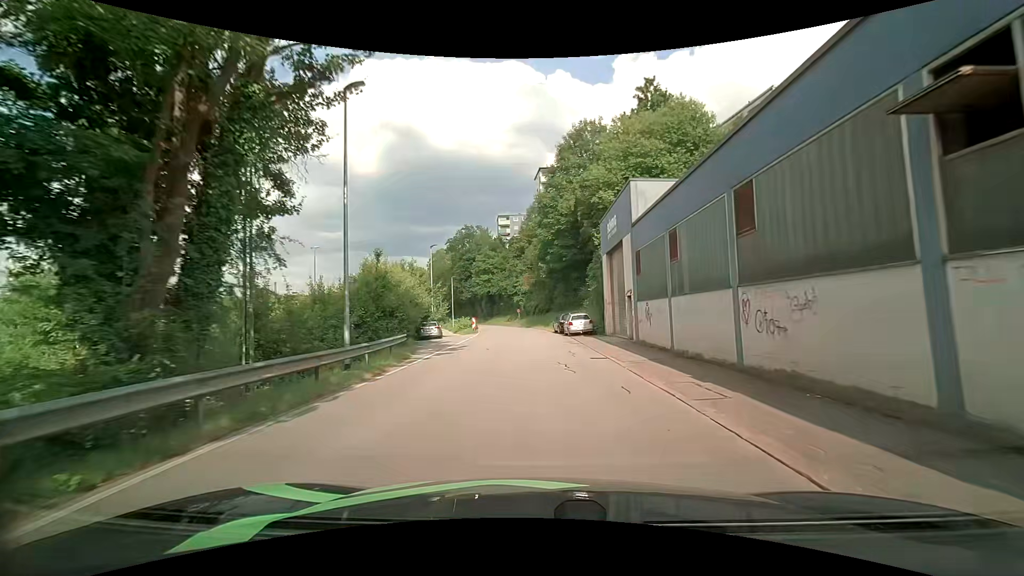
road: residential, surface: asphalt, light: Day
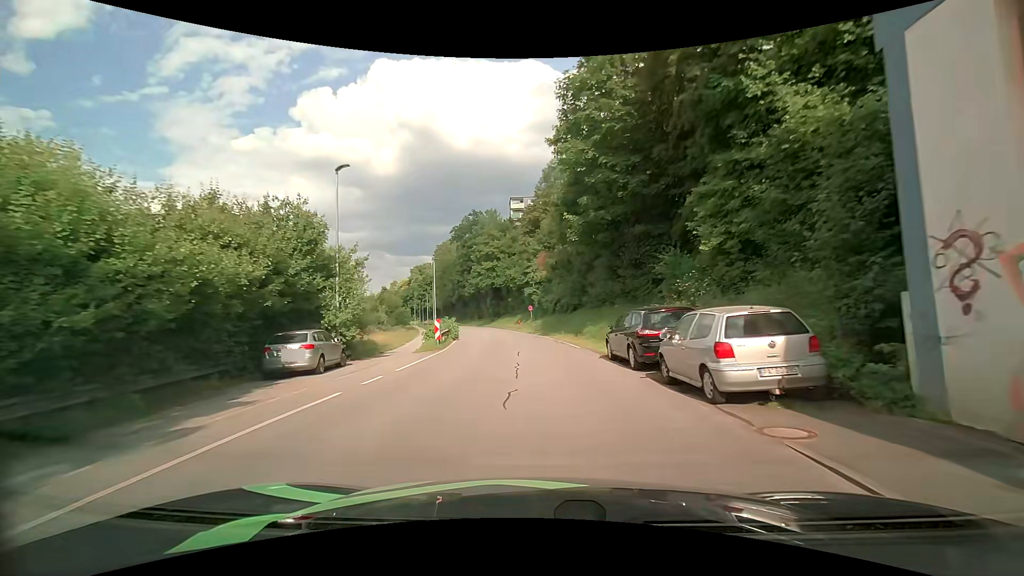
(-0.4, +23.9) m; -3°
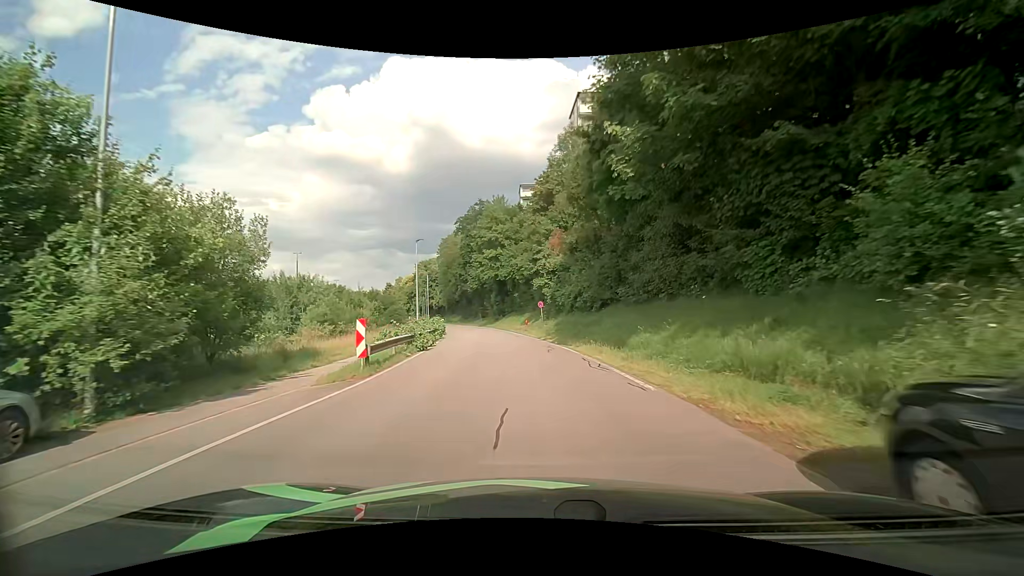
(-0.1, +12.0) m; -1°
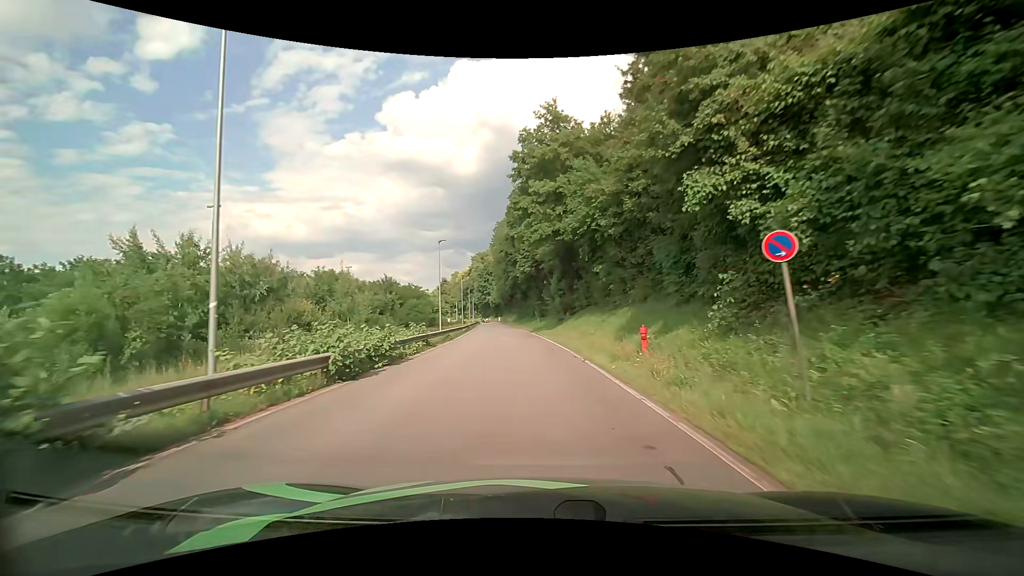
(-2.0, +31.2) m; -8°
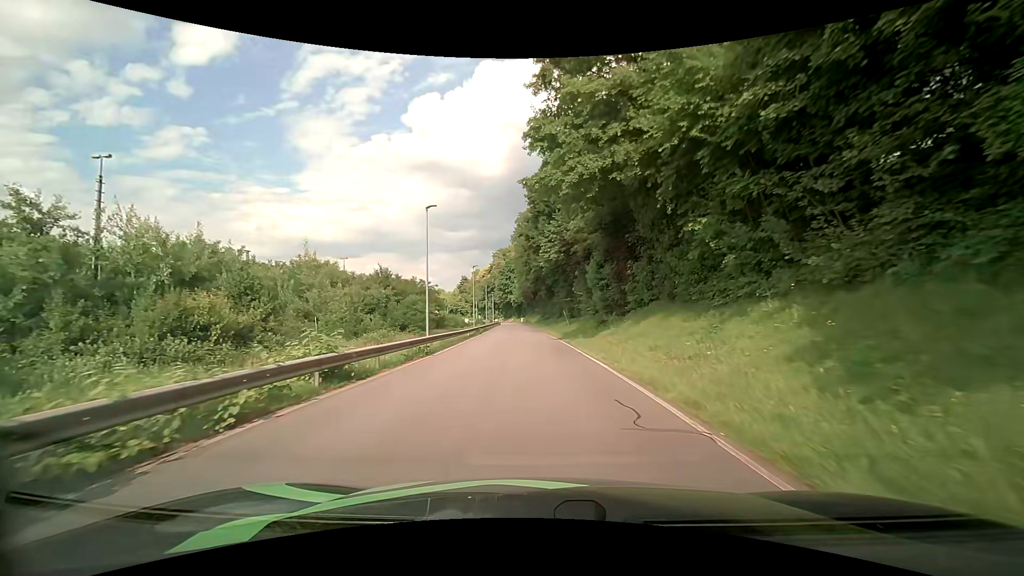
(-0.4, +13.2) m; -3°
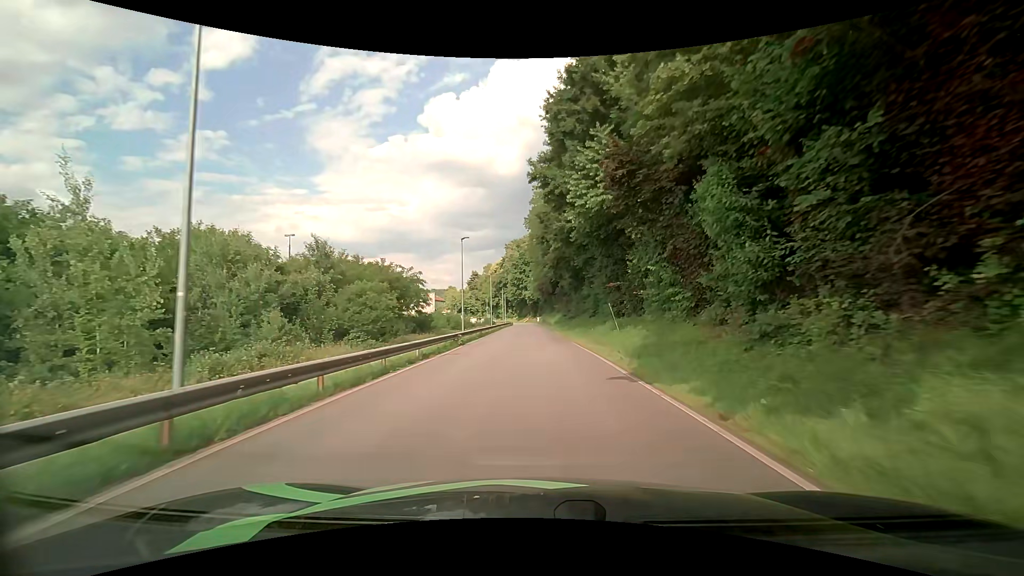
(-0.5, +20.8) m; -2°
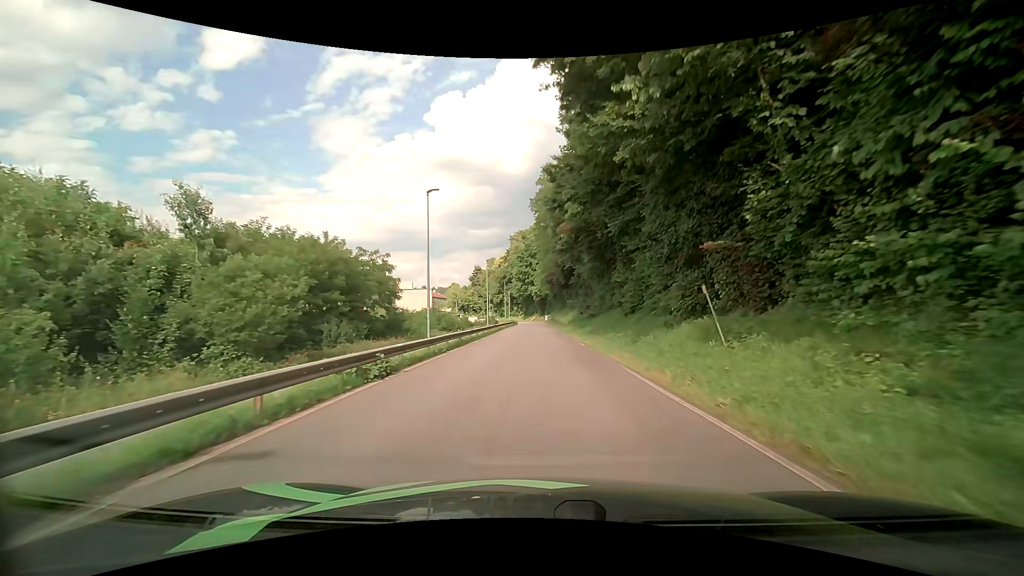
(-0.1, +14.5) m; -1°
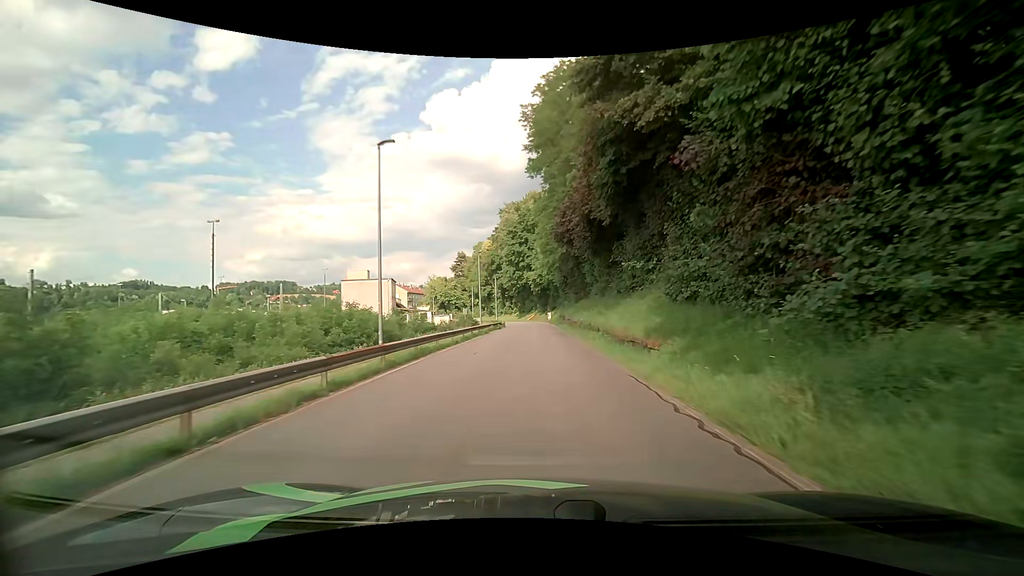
(0.0, +37.0) m; 0°
(0, +10) (0, +20) (0, +30) (0, +40) (0, +50) (0, +60) (-1, +70) (-2, +80) (-4, +90) (-6, +99) m
